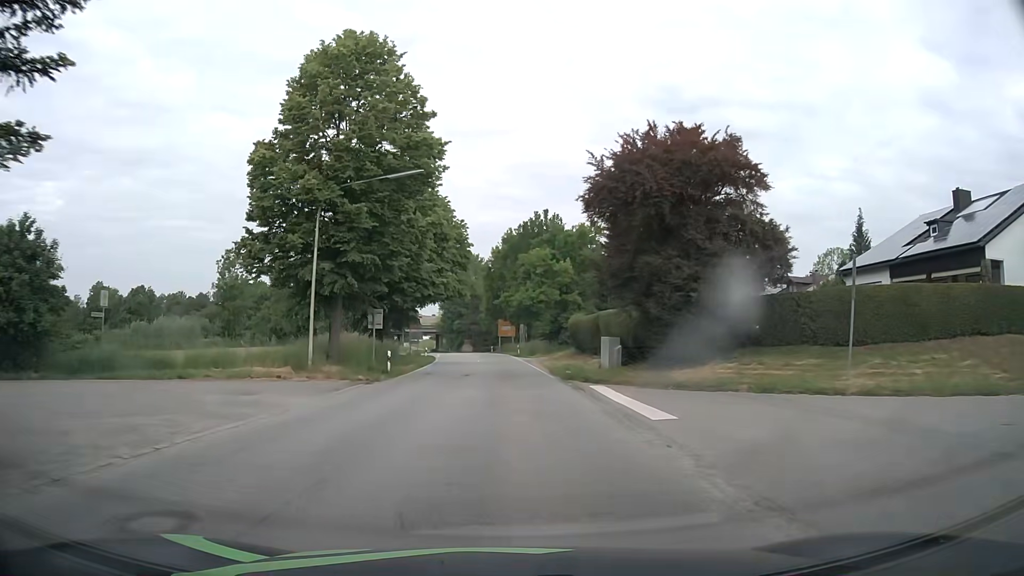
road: secondary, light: Day
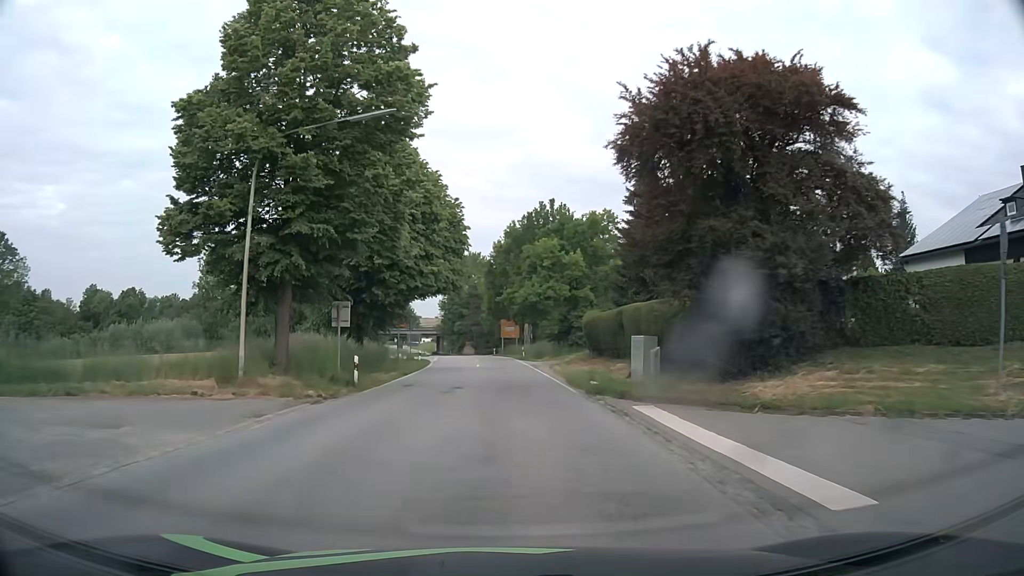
(0.0, +6.9) m; -1°
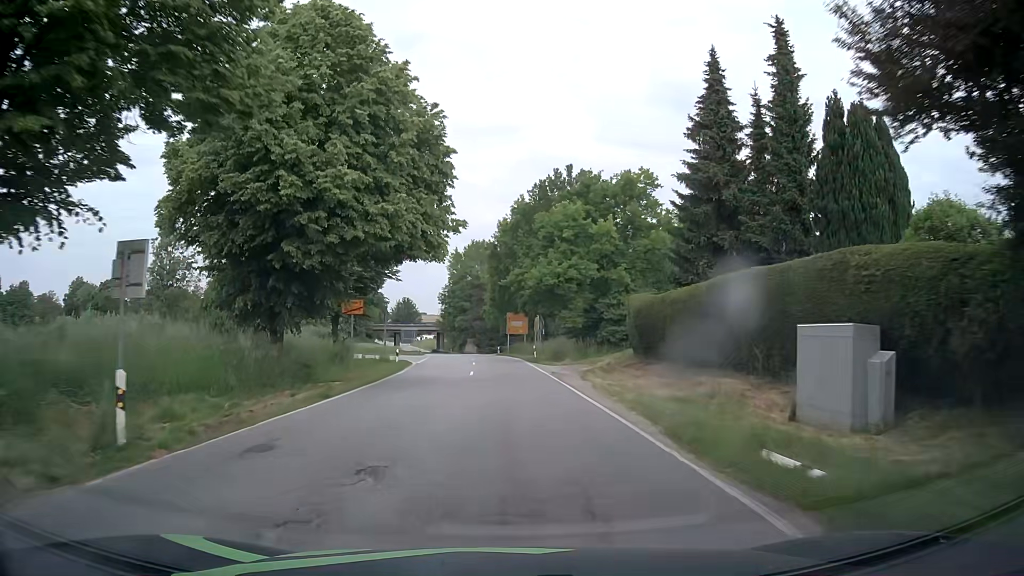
(0.0, +14.2) m; -1°
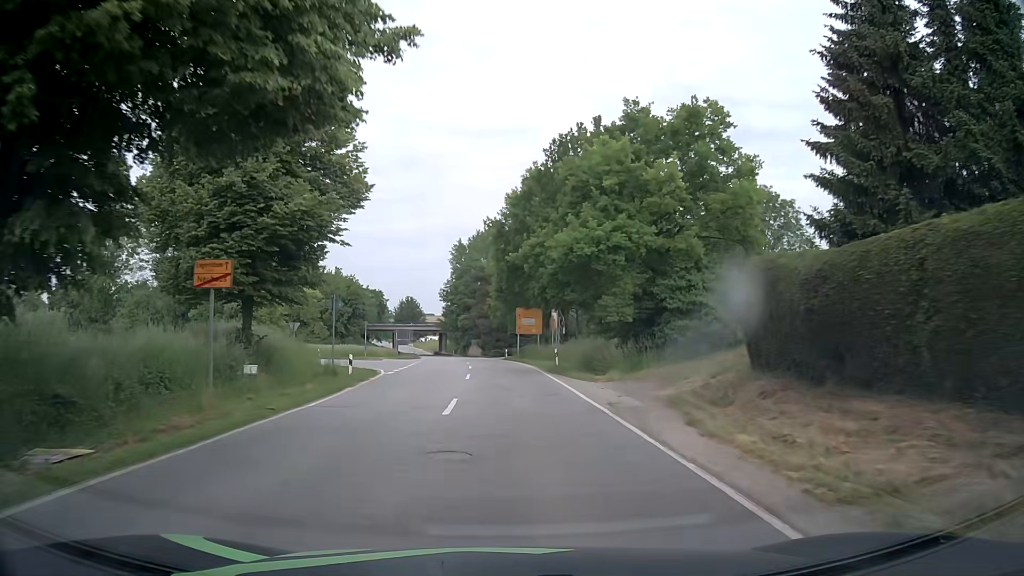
(0.0, +14.5) m; 0°
(0, +10) (0, +20) (0, +30) (-1, +40) (-1, +50) (-2, +60) (-3, +70) (-4, +80) (-6, +90) (-8, +100) m
